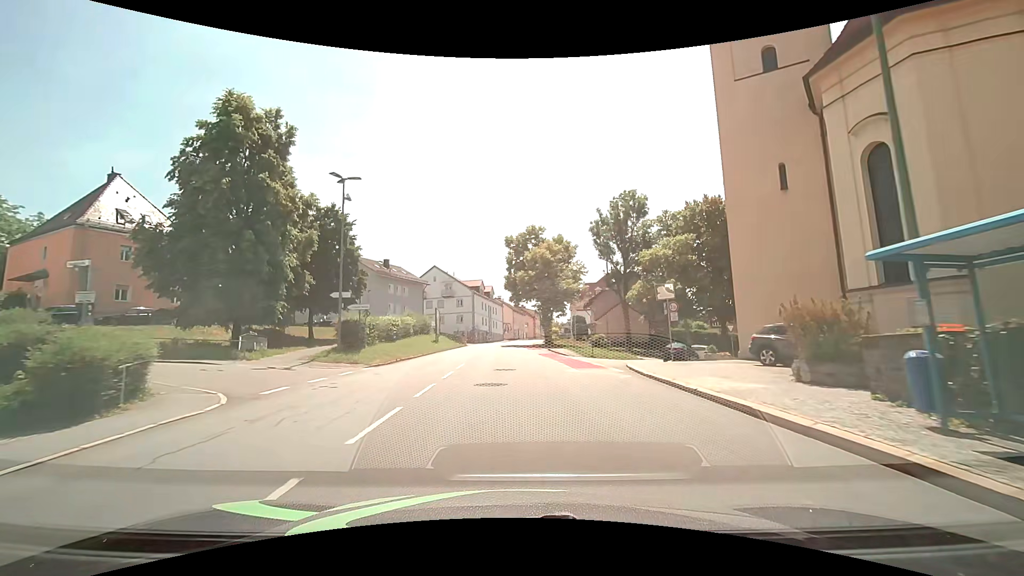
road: tertiary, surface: asphalt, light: Day
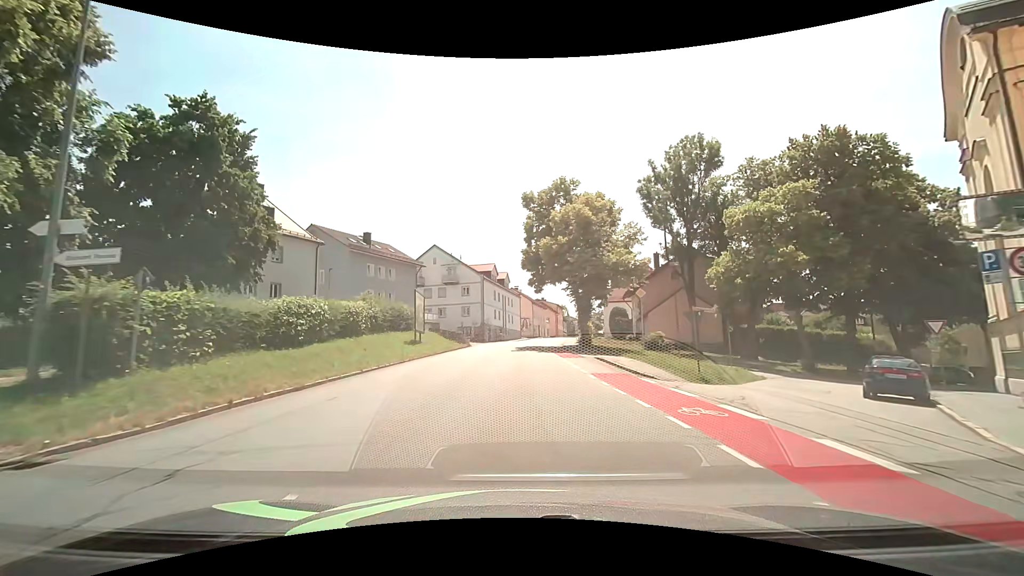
(-0.5, +18.8) m; -3°
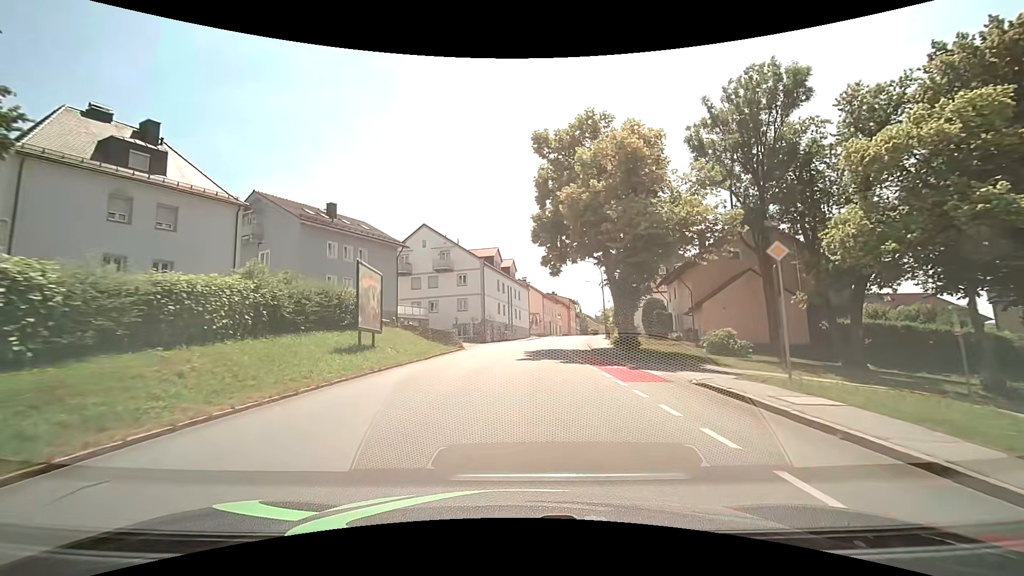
(-0.2, +13.4) m; -1°
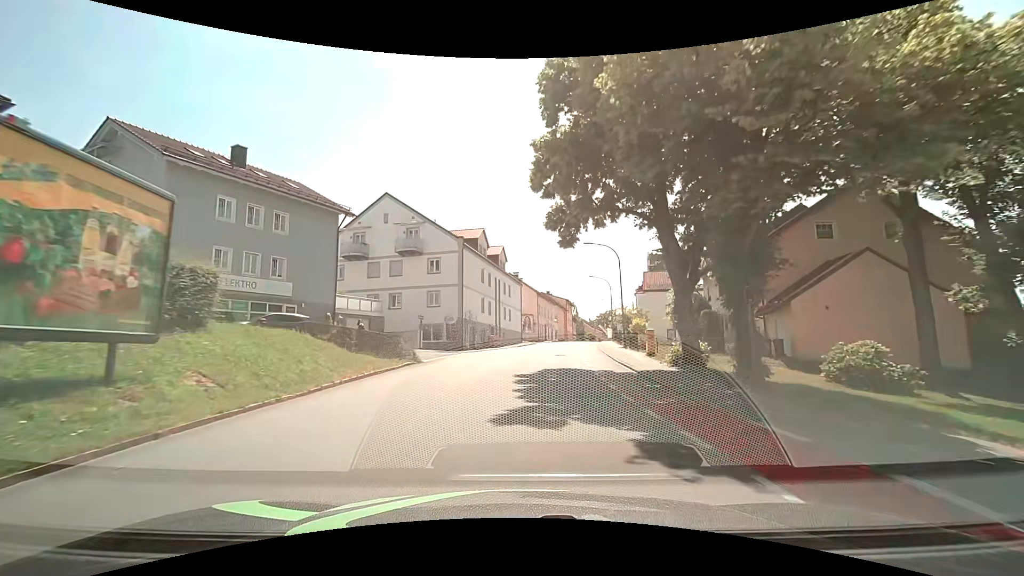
(+0.1, +14.1) m; +1°
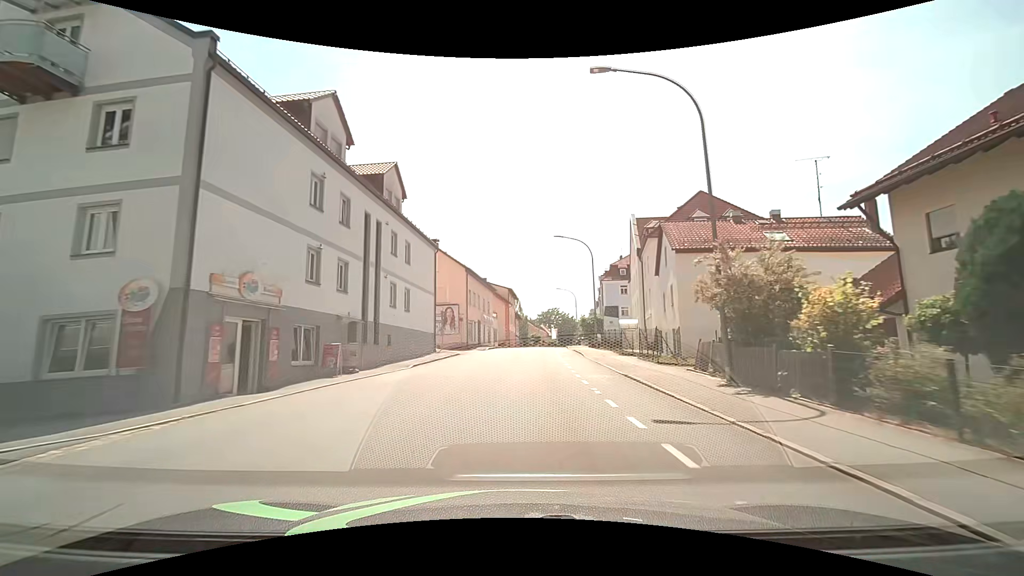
(+1.4, +29.1) m; +7°
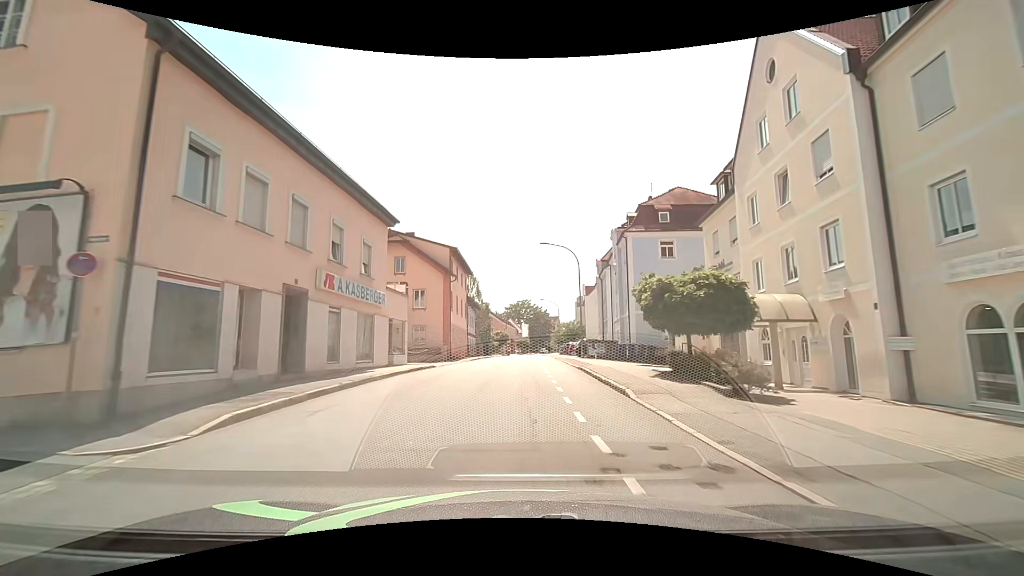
(+1.5, +36.9) m; +4°
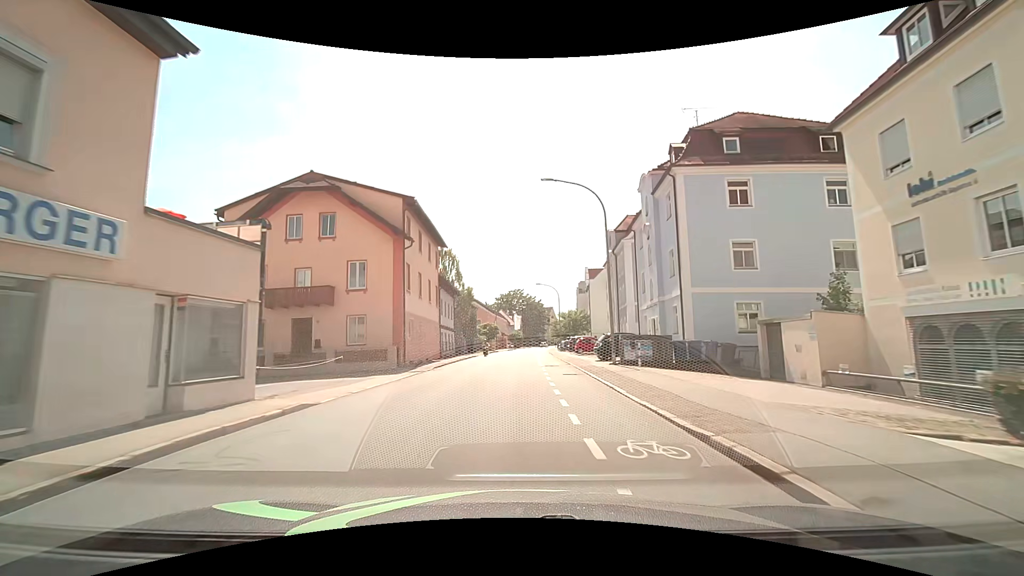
(0.0, +14.7) m; 0°
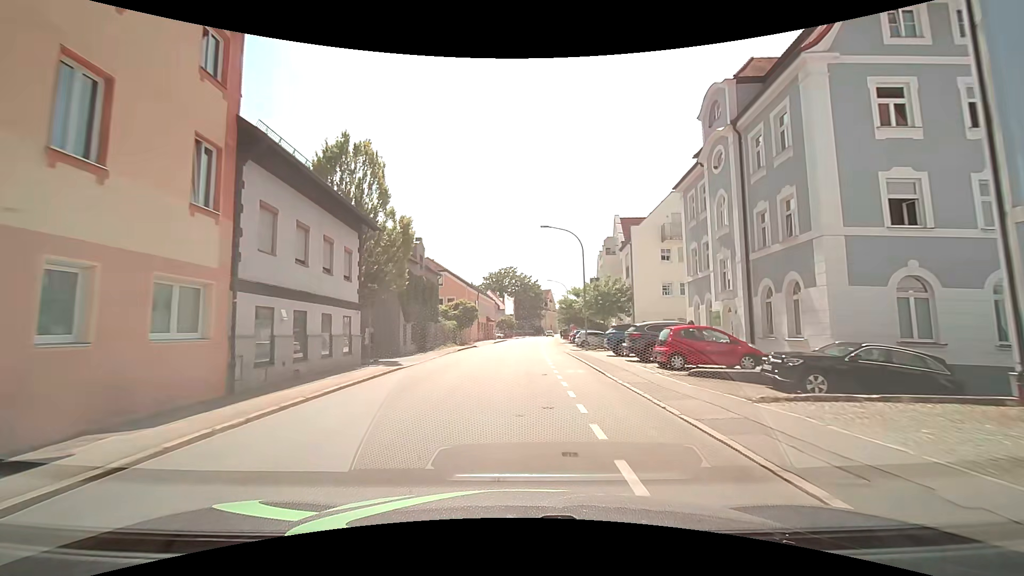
(+0.3, +29.4) m; +1°
(0, +10) (0, +20) (0, +30) (+1, +40) (+1, +50) (+2, +60) (+3, +70) (+4, +80) (+5, +90) (+5, +100) m
